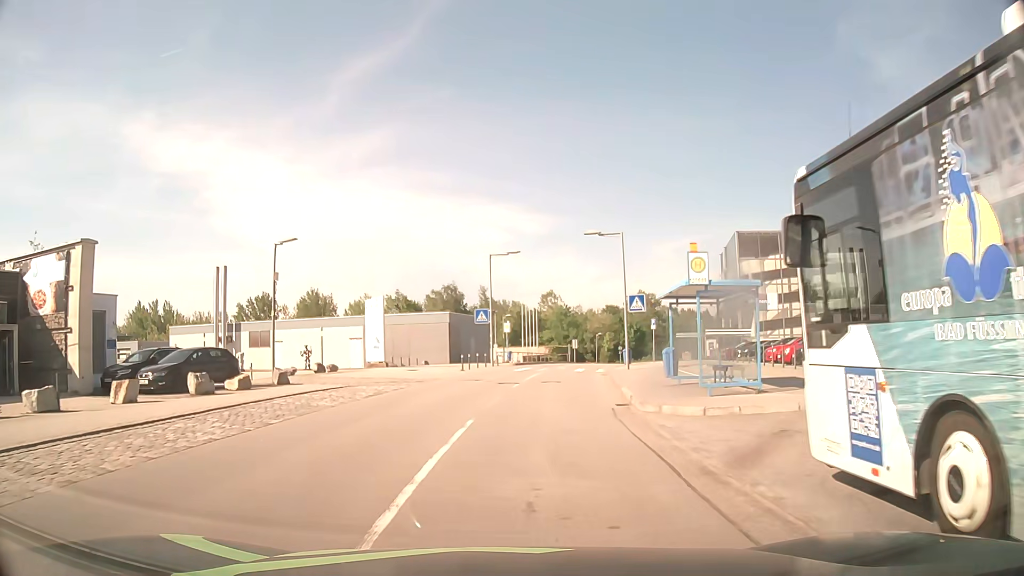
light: Day
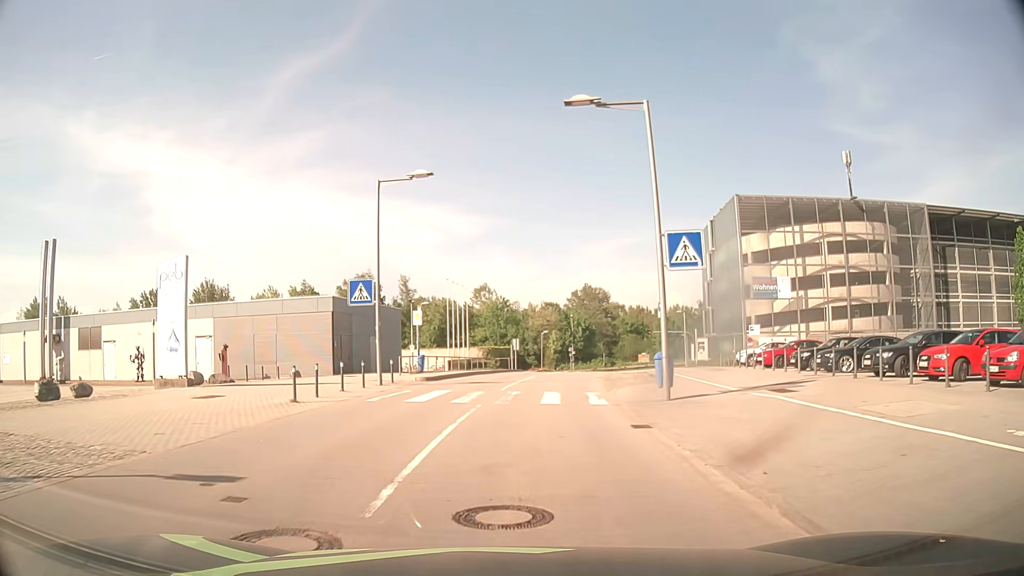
(+0.9, +19.8) m; +6°
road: residential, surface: asphalt
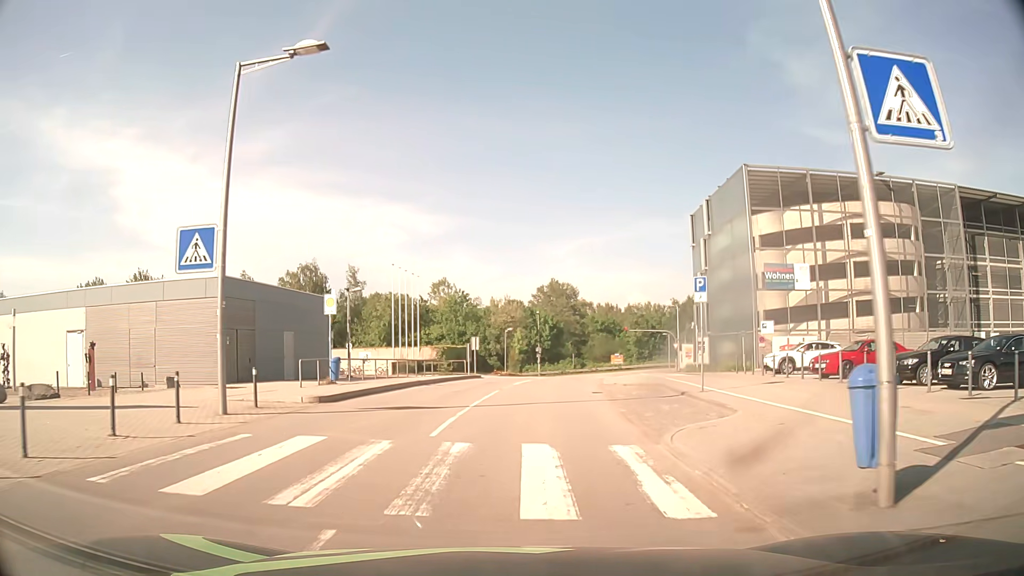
(+0.2, +10.5) m; +3°
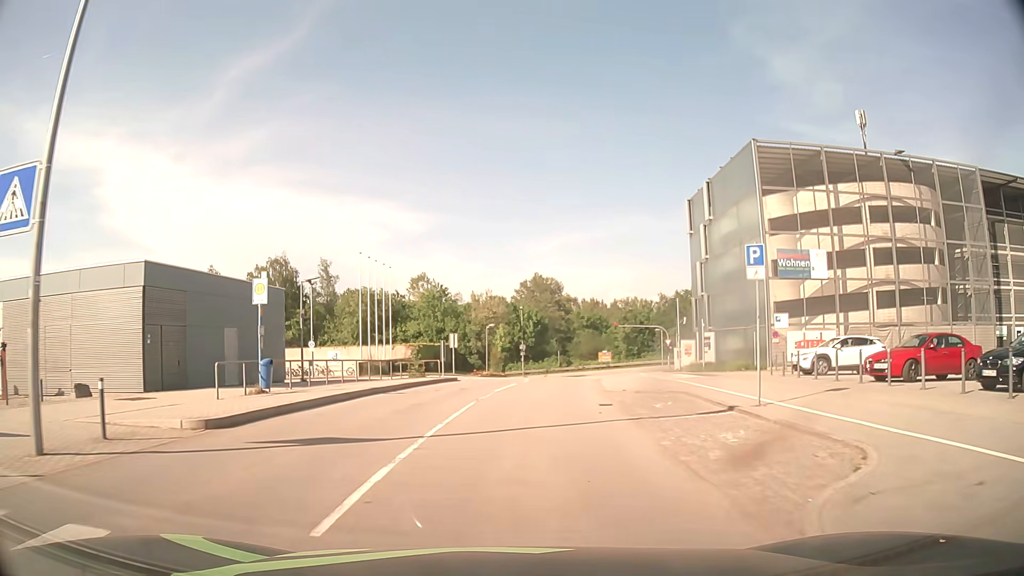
(+0.1, +5.3) m; +1°
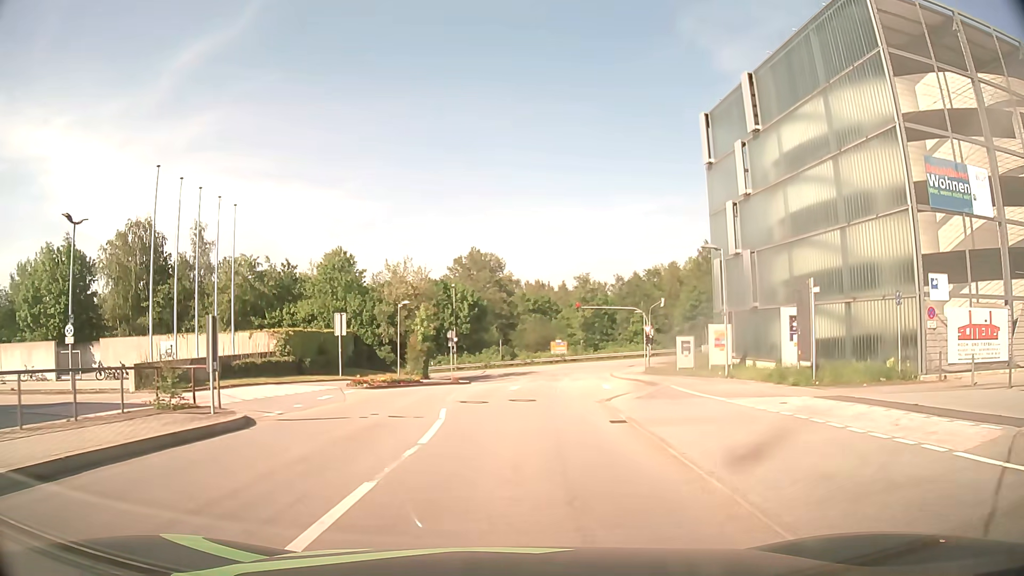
(+0.9, +21.1) m; +5°
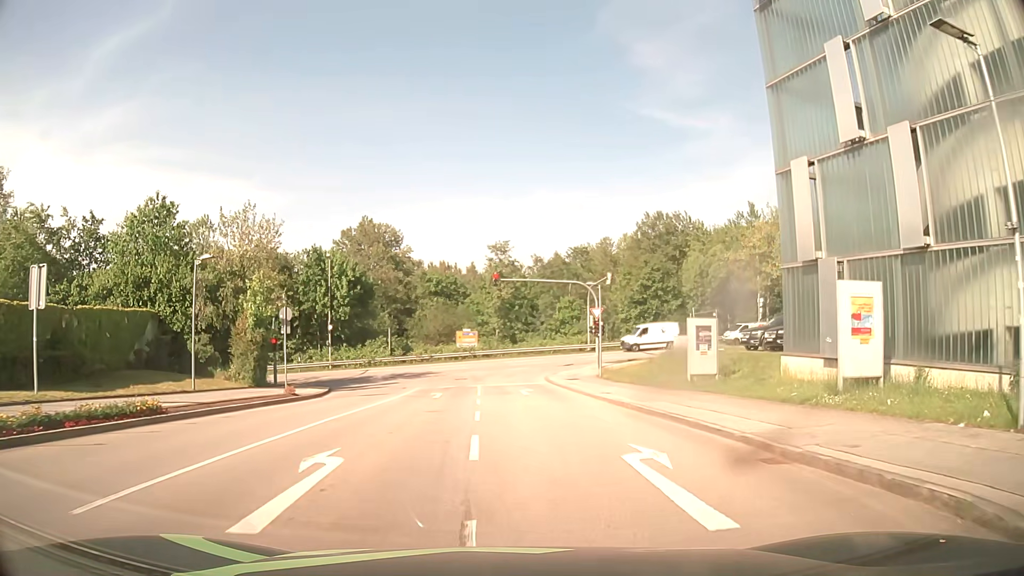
(+1.1, +19.8) m; +8°
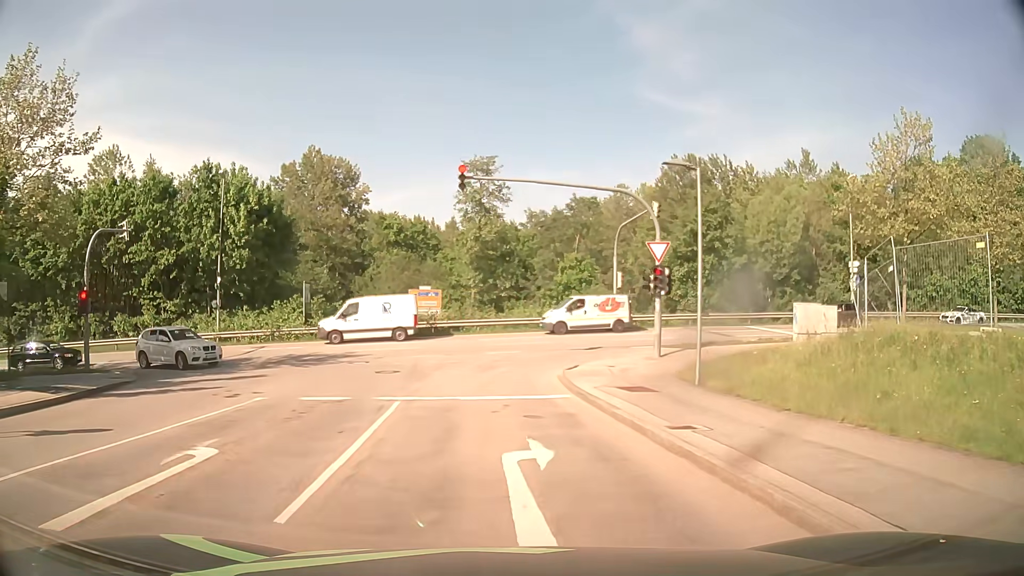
(+0.4, +21.4) m; +1°
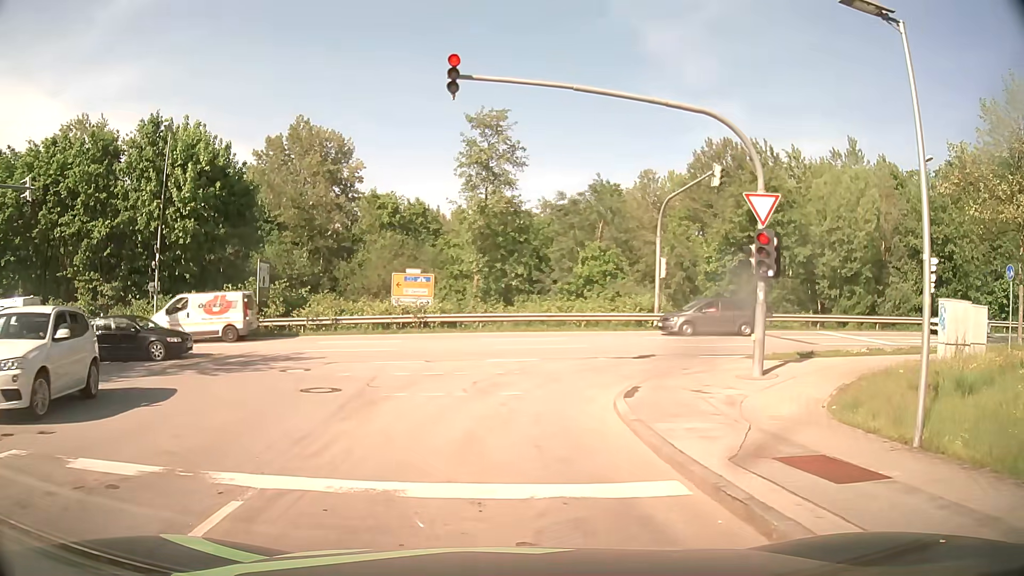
(-0.1, +8.4) m; -2°
